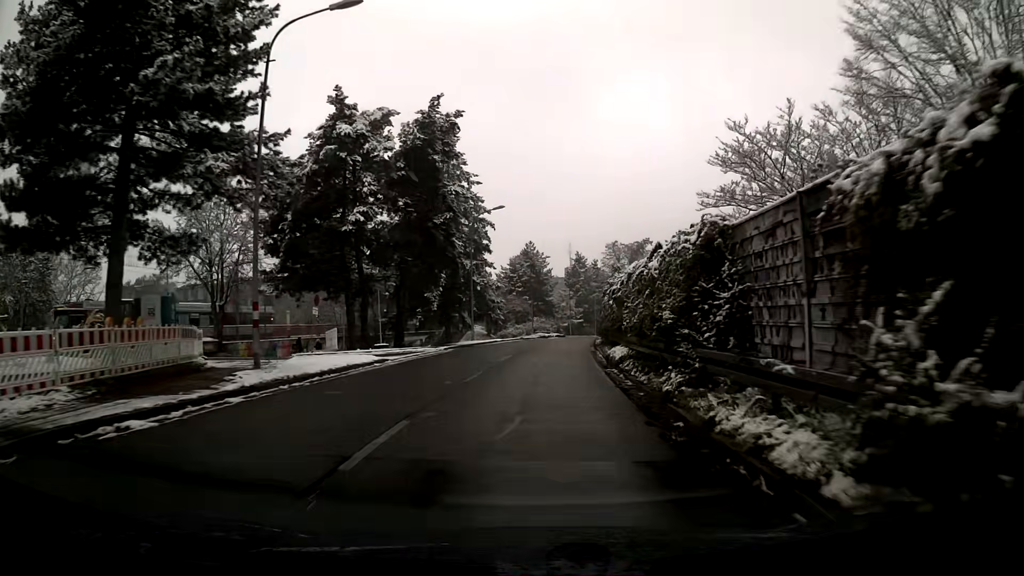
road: tertiary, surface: asphalt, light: Day
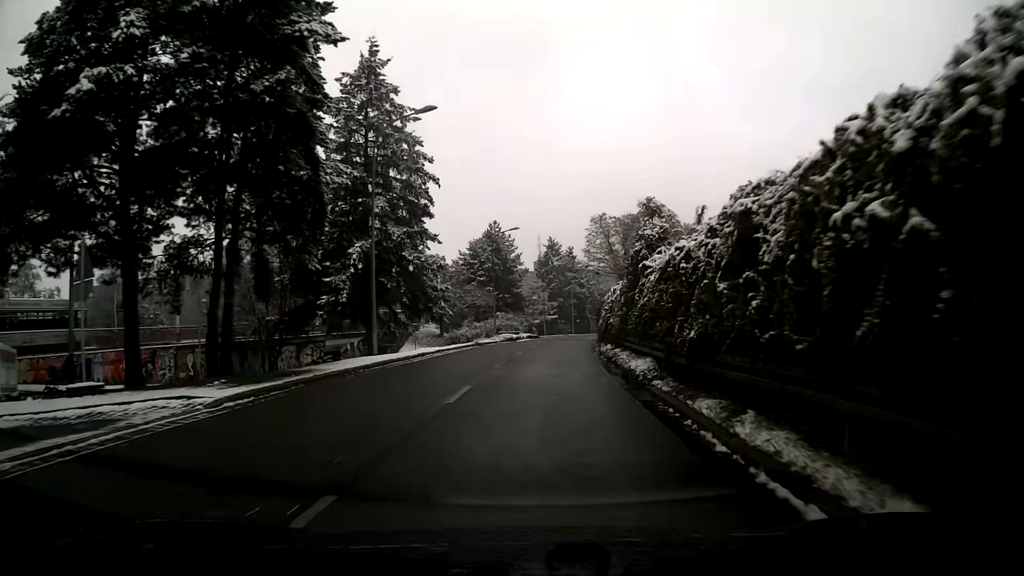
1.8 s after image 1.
(+0.4, +21.7) m; +3°
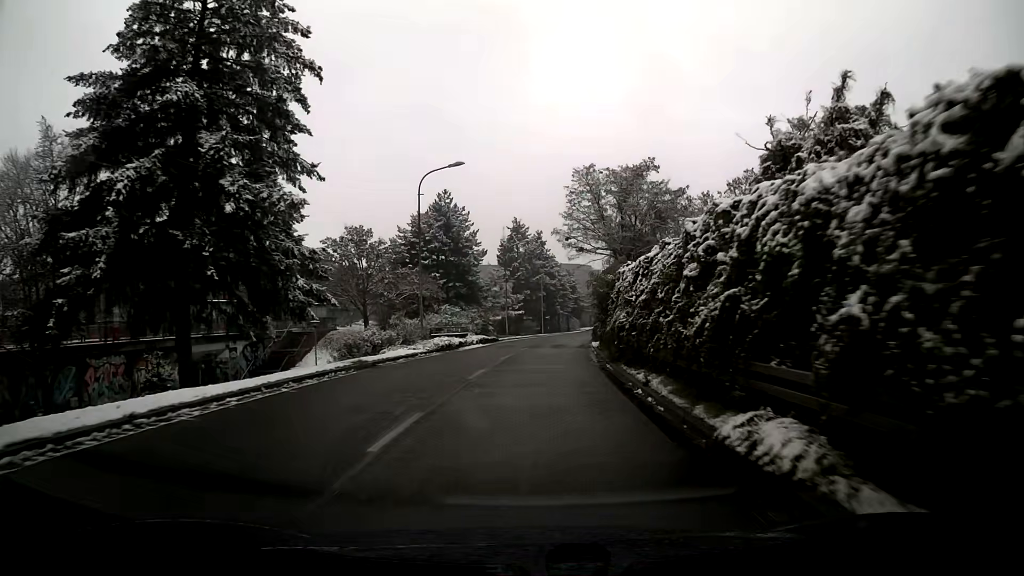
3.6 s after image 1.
(+0.6, +22.2) m; +3°
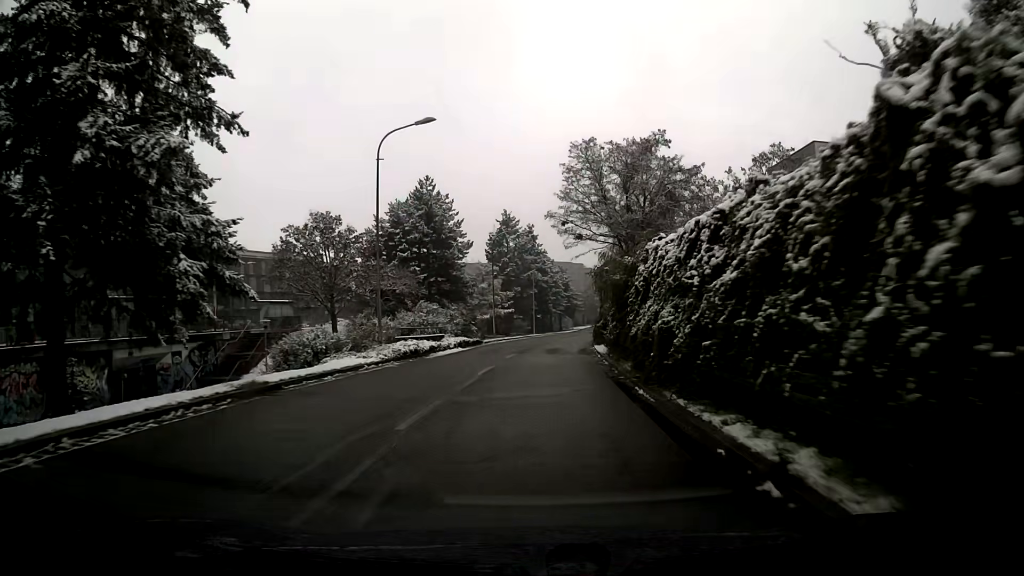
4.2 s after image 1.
(0.0, +7.5) m; +1°
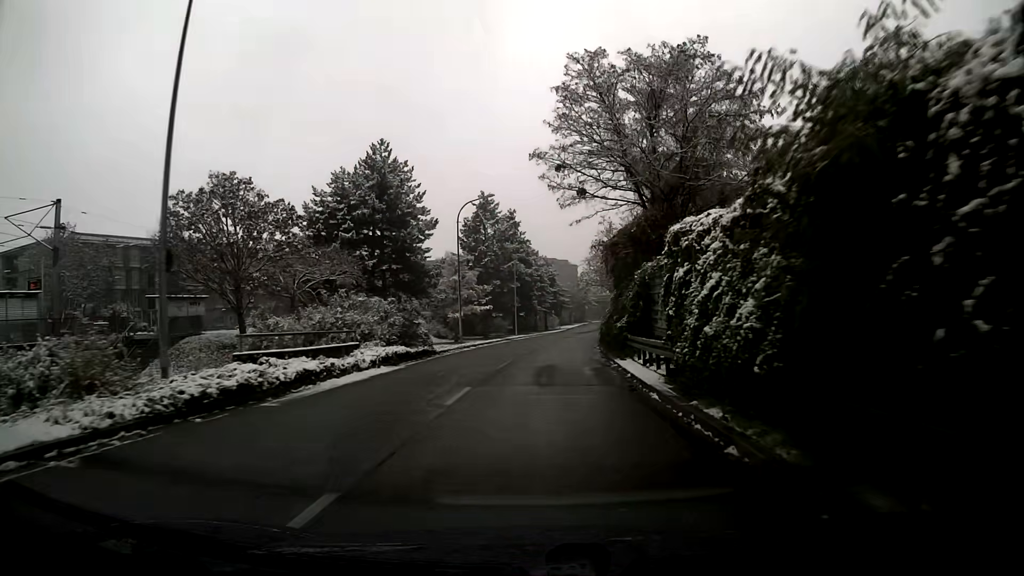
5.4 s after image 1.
(+0.2, +15.1) m; +1°
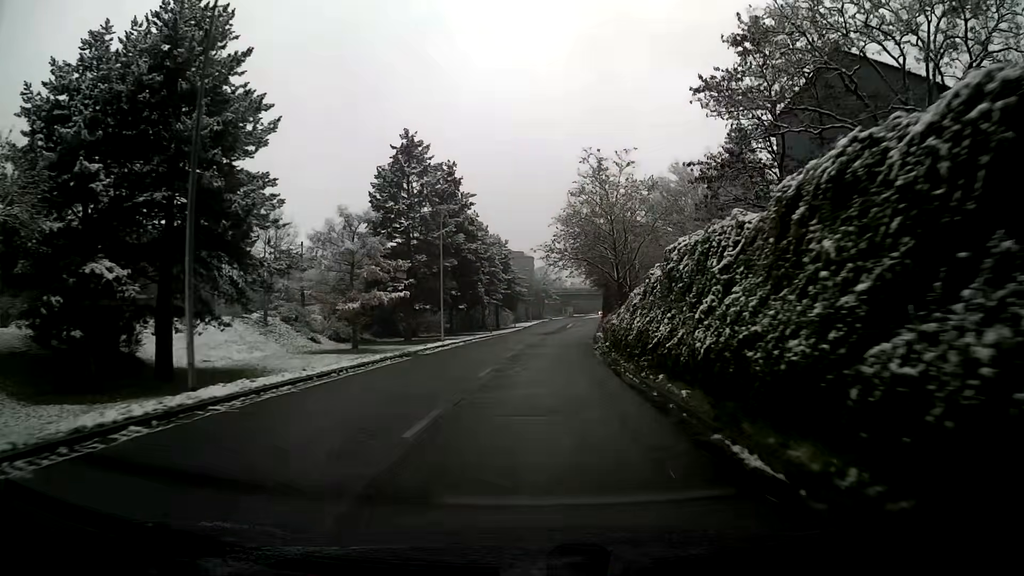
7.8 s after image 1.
(+1.1, +30.4) m; +4°
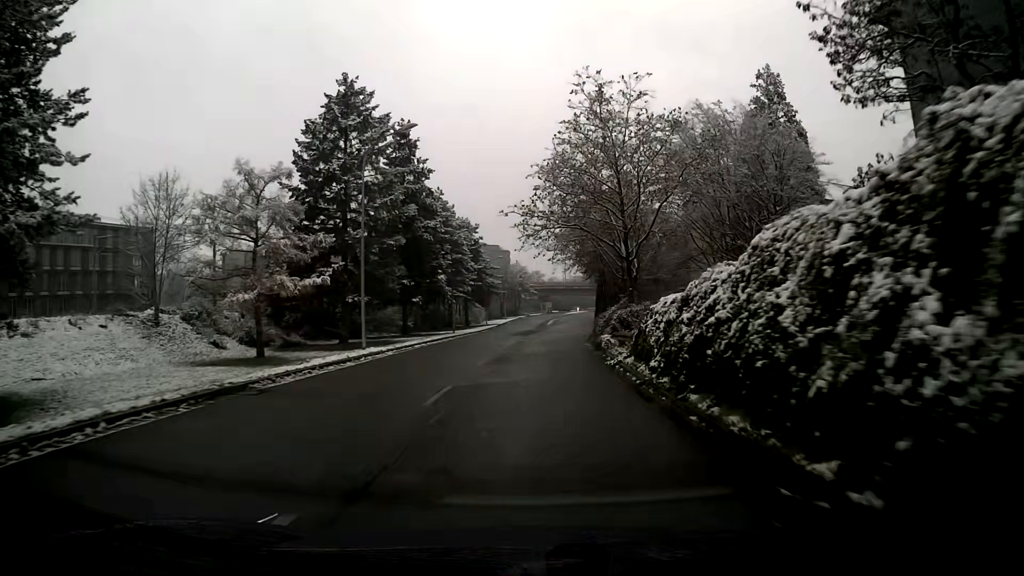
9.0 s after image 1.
(+0.2, +15.3) m; +2°
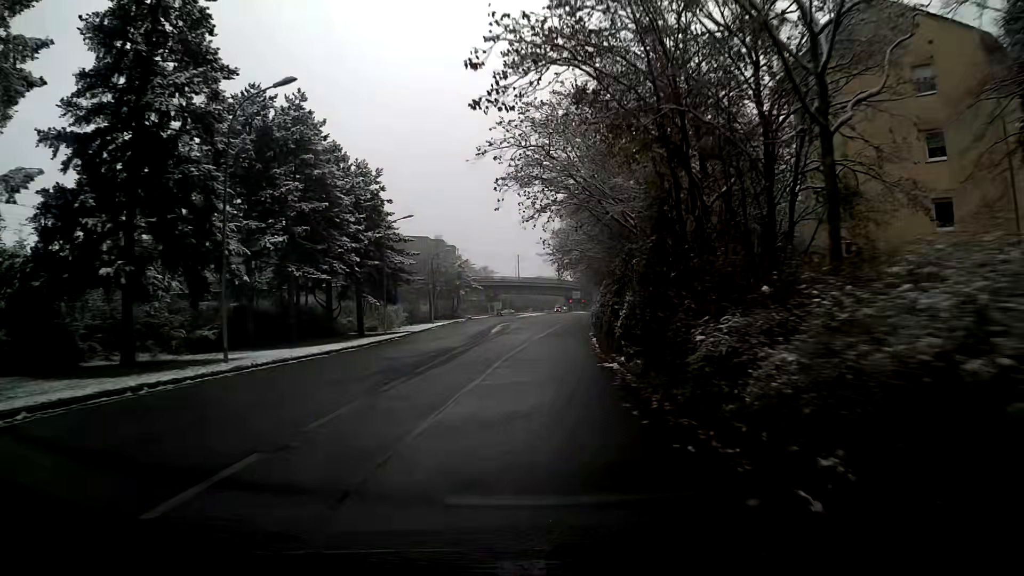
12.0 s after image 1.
(+1.5, +38.3) m; +3°
